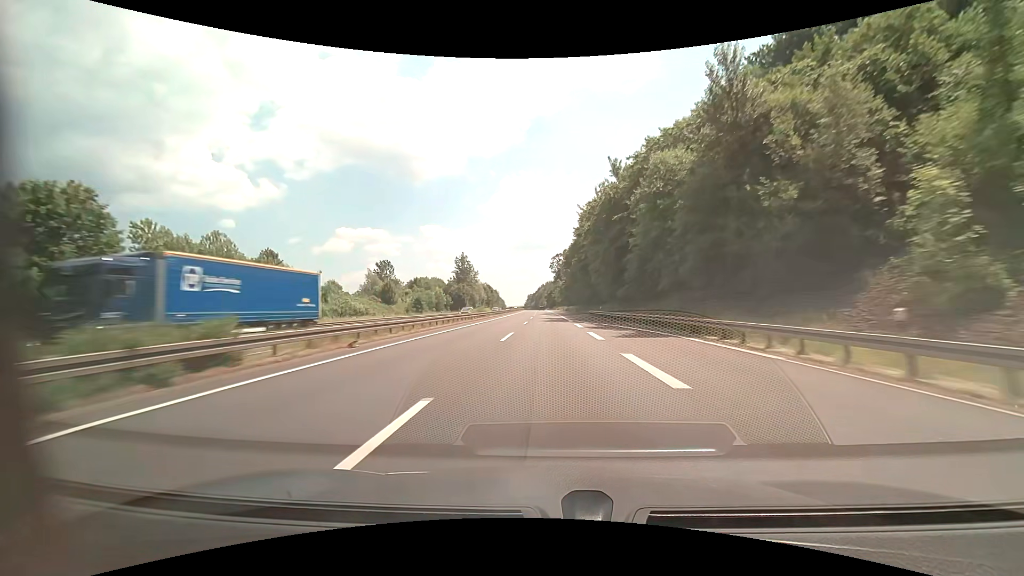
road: motorway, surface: asphalt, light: Day
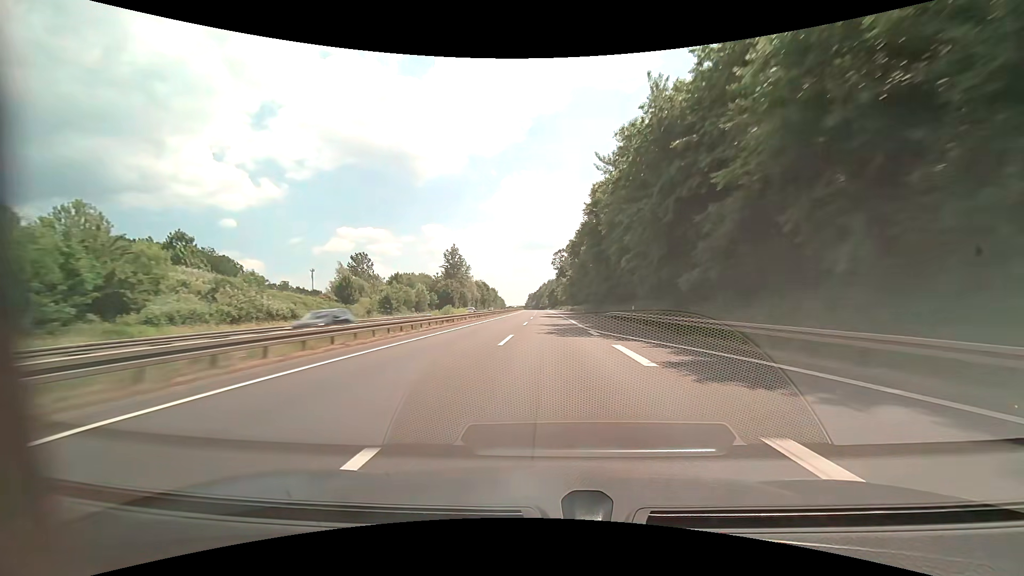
(-0.1, +20.7) m; 0°
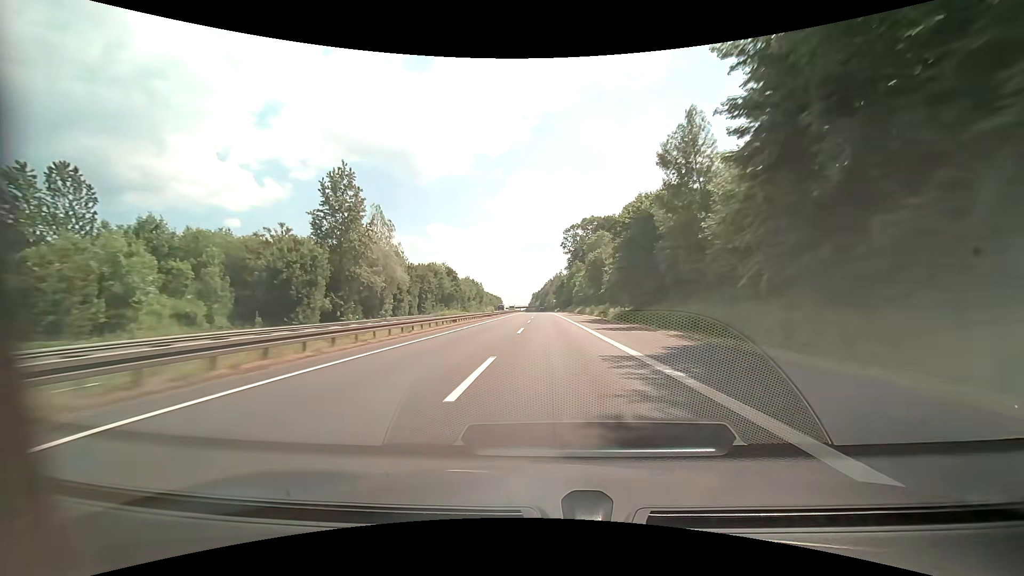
(-0.5, +82.7) m; -1°
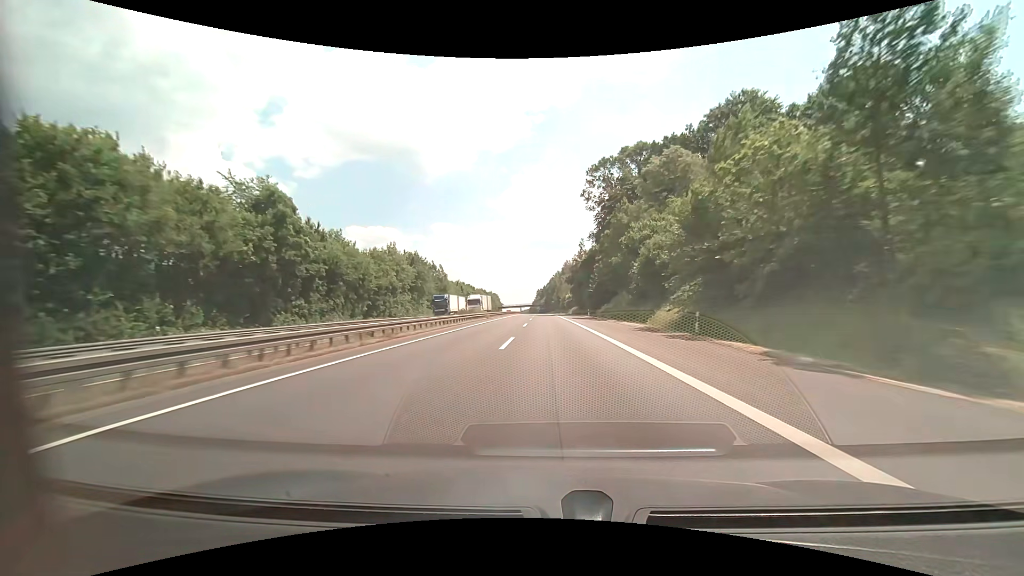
(-0.3, +82.7) m; -1°
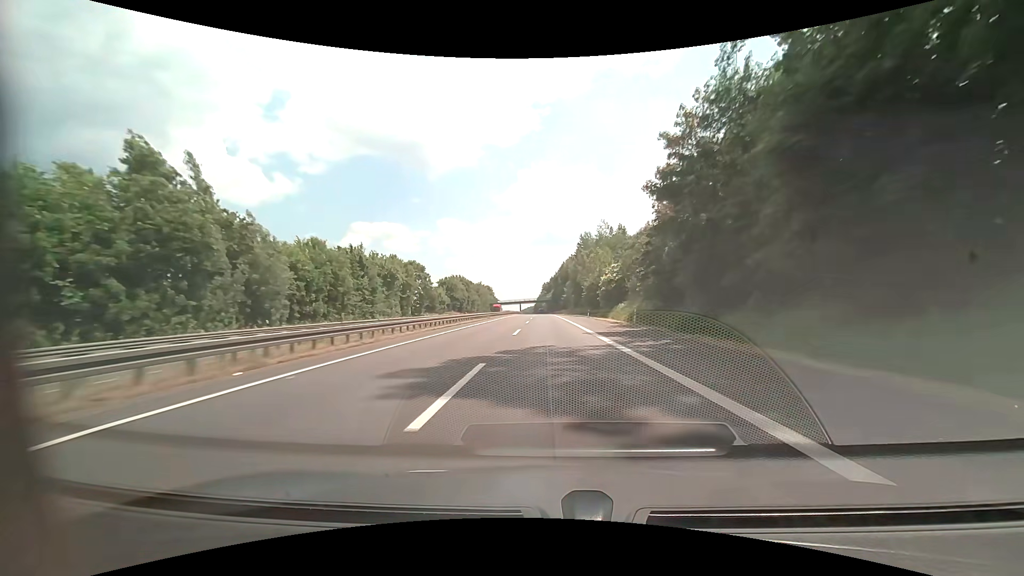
(-0.4, +82.7) m; -1°
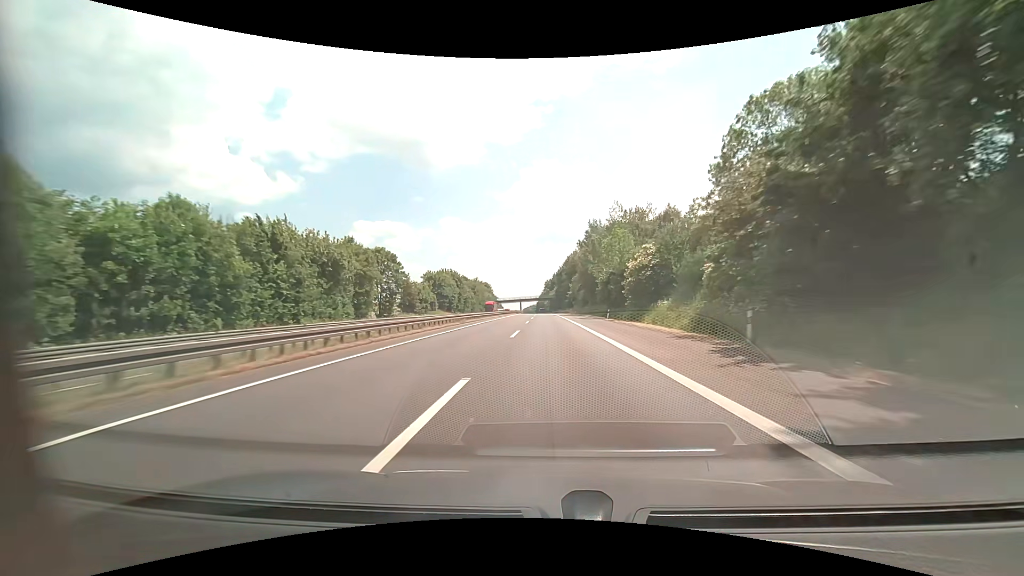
(0.0, +20.7) m; 0°
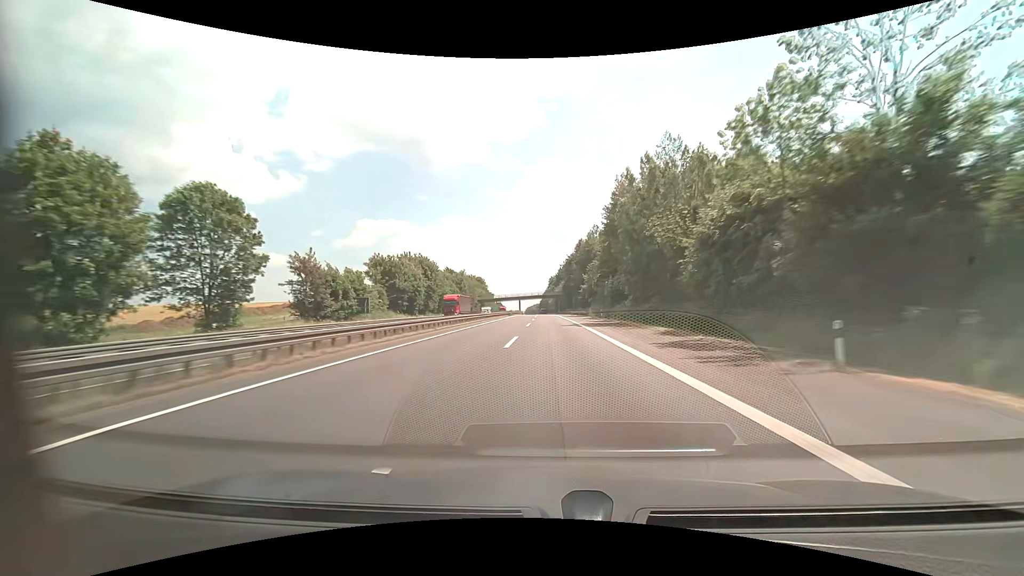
(-0.3, +41.3) m; -1°
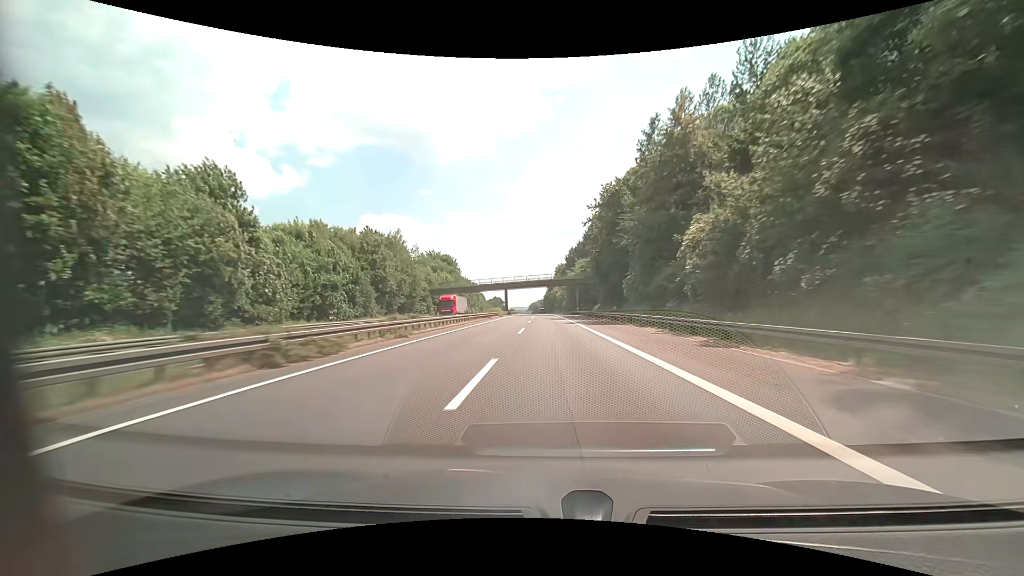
(-0.5, +82.5) m; -1°
